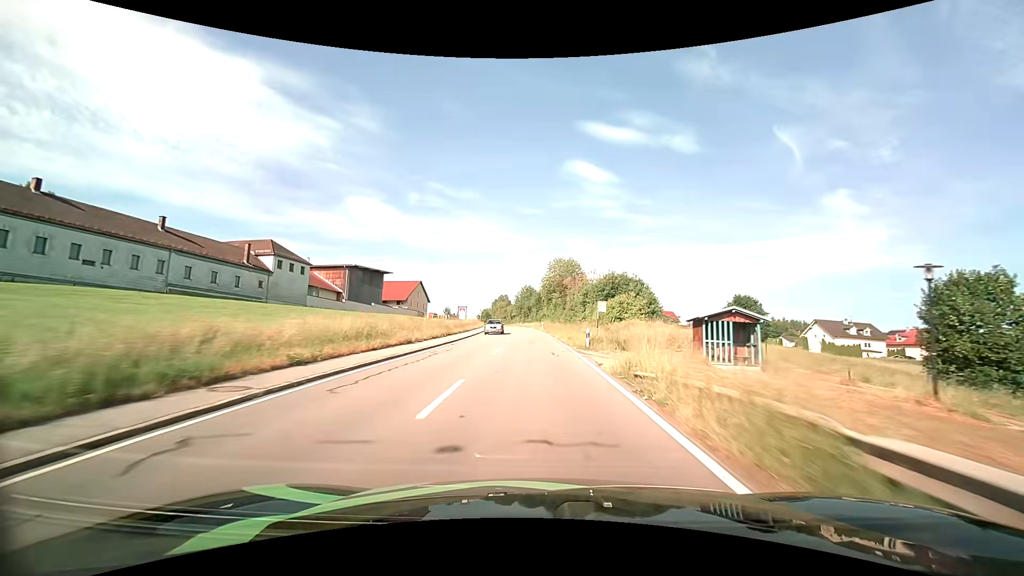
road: tertiary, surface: asphalt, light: Day
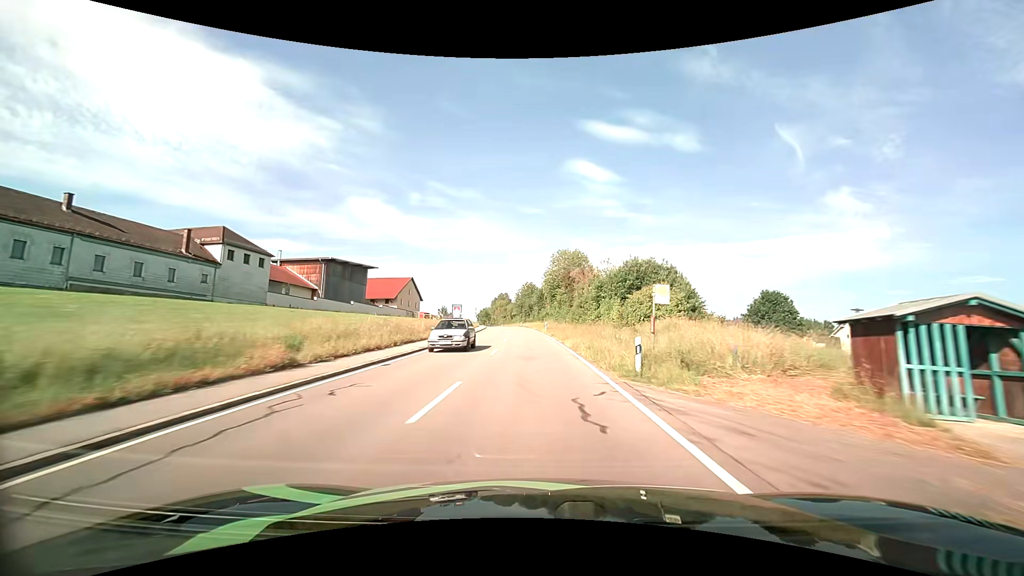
(0.0, +12.6) m; 0°
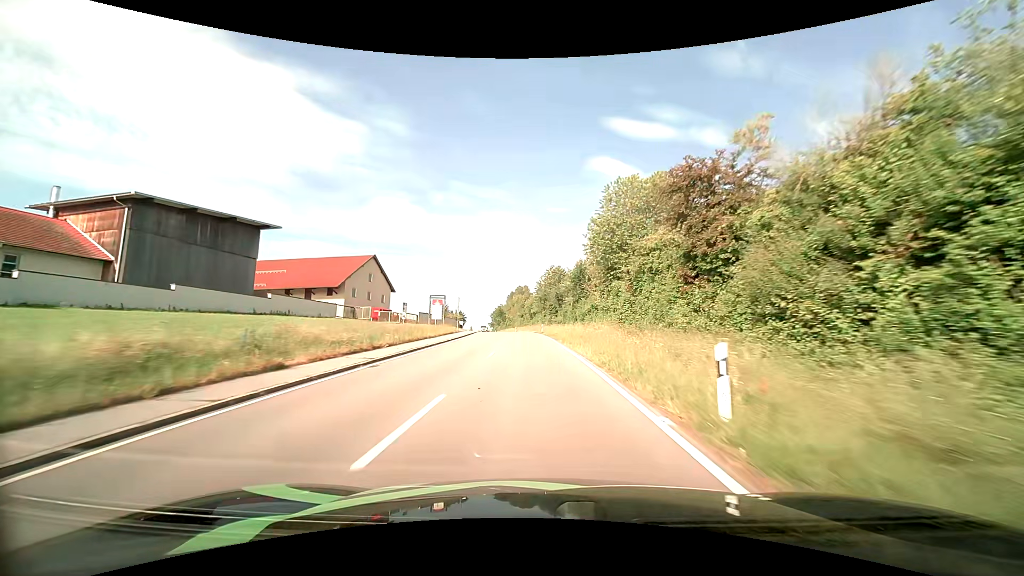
(-1.2, +50.4) m; -3°
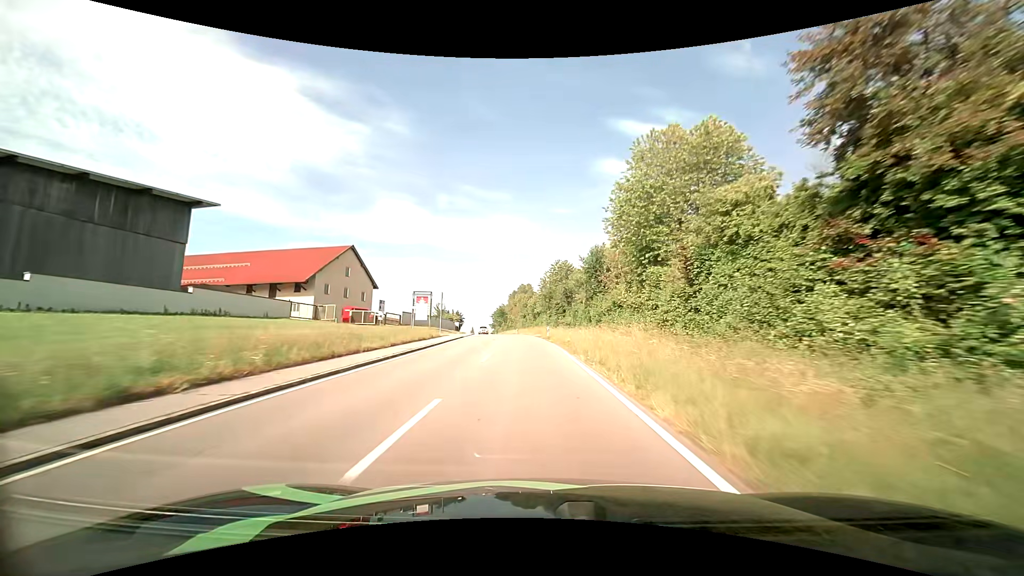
(0.0, +12.6) m; 0°
(0, +10) (0, +20) (0, +30) (-1, +40) (-2, +50) (-2, +60) (-3, +70) (-4, +80) (-6, +90) (-7, +100) m
